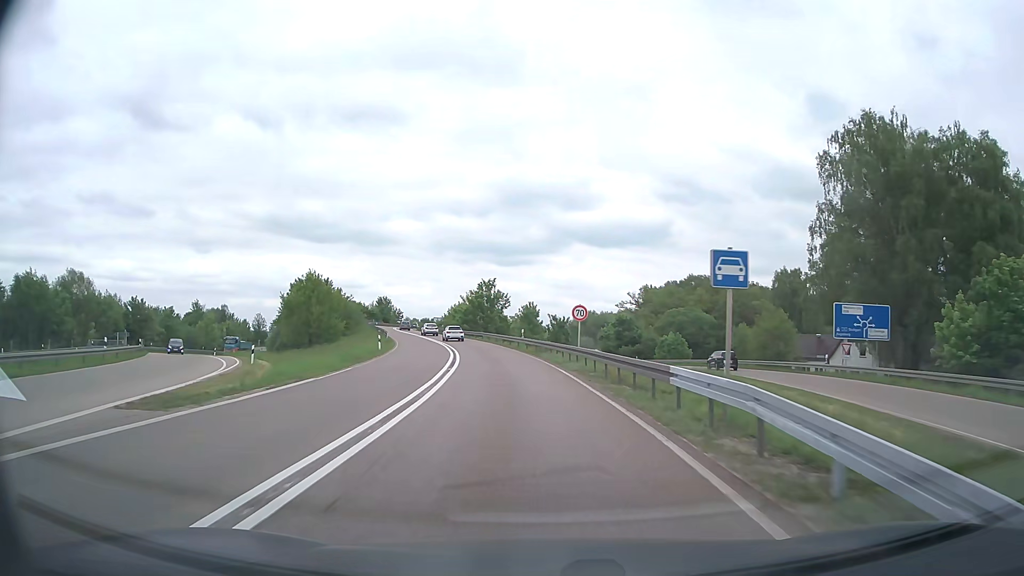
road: trunk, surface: asphalt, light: Day
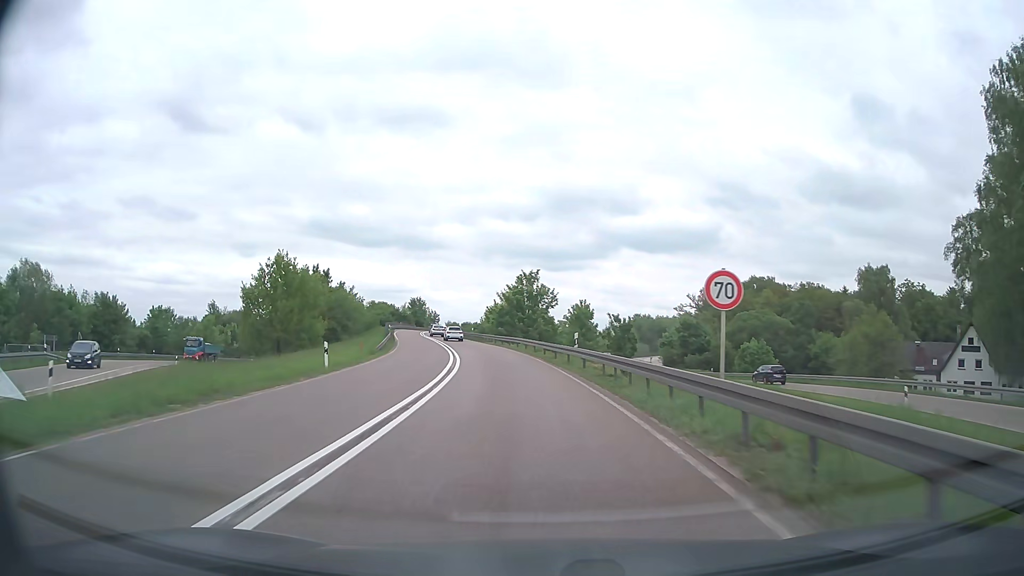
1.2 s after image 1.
(-0.7, +19.3) m; -4°
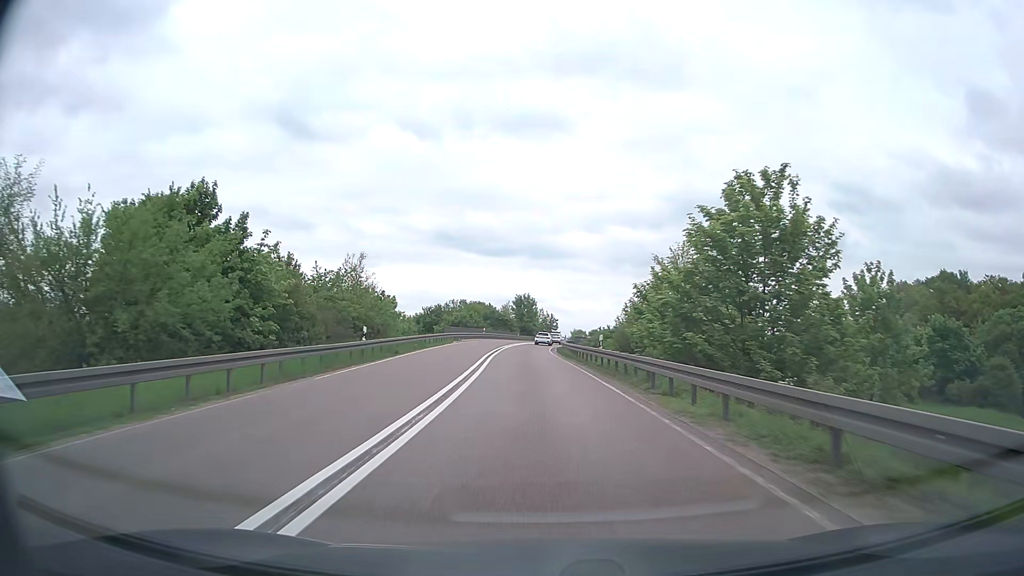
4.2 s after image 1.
(-4.7, +49.1) m; -11°
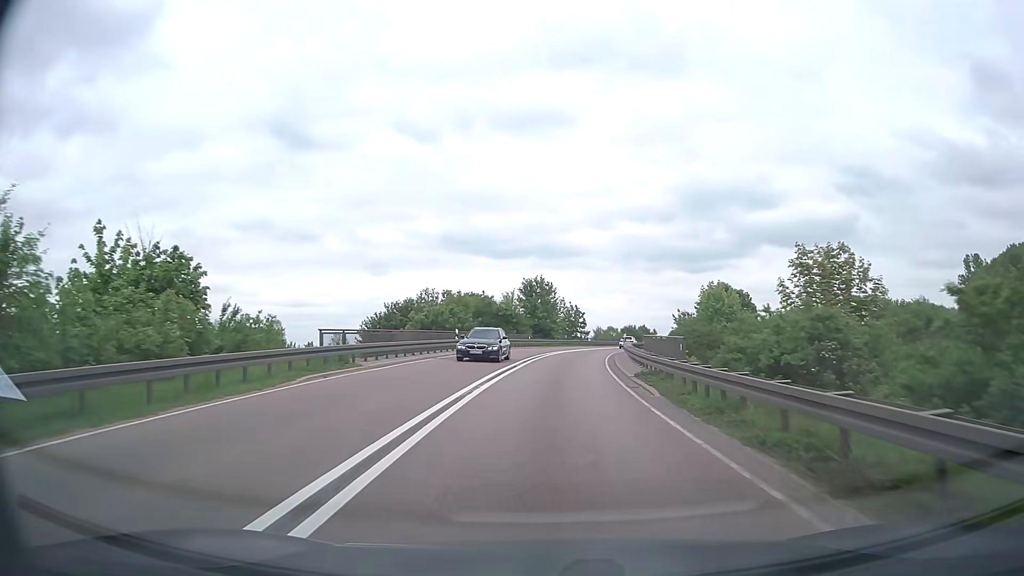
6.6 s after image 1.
(-1.2, +39.6) m; -1°
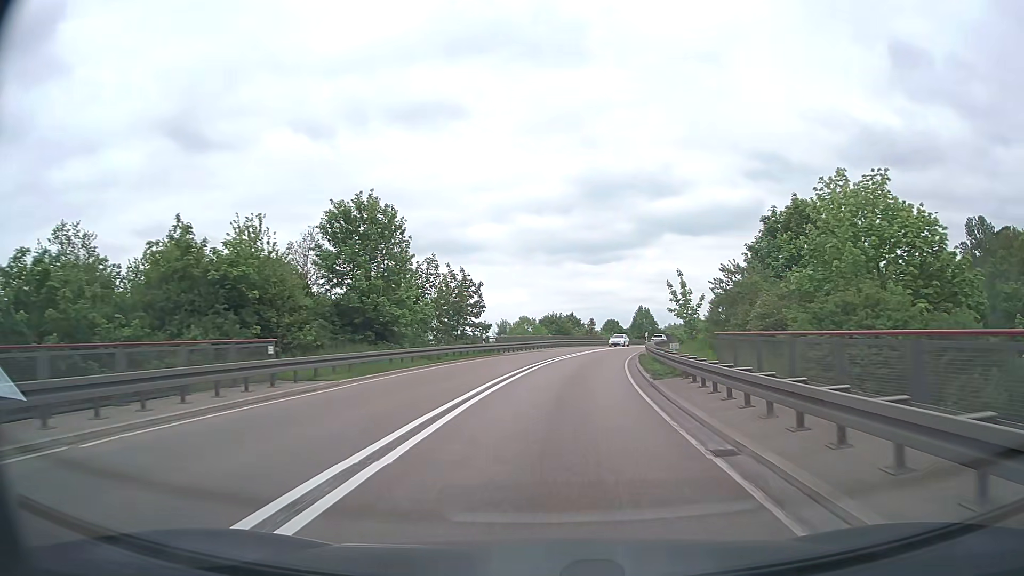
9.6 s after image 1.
(+3.1, +48.7) m; +8°
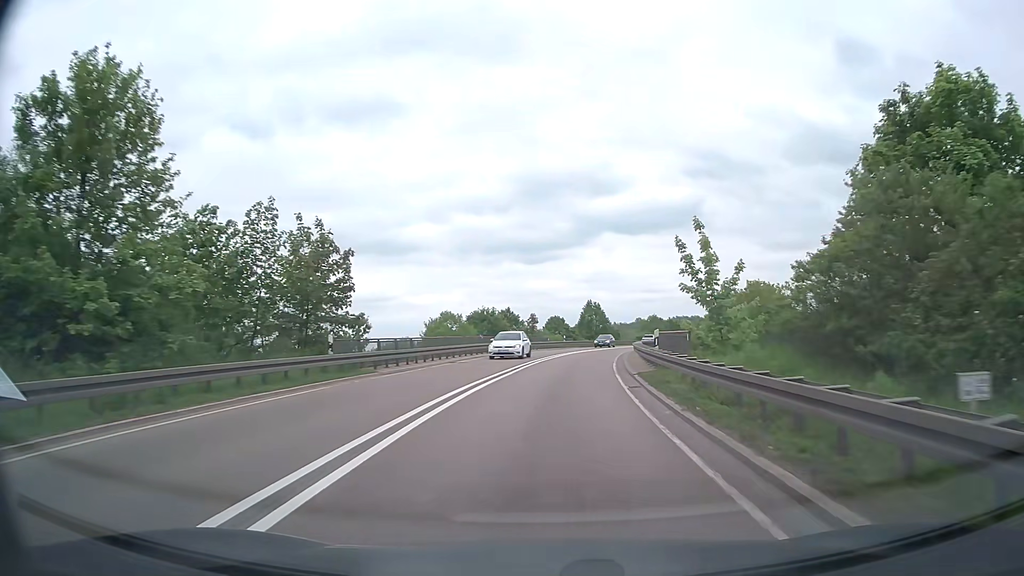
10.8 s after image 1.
(+1.0, +19.4) m; +6°
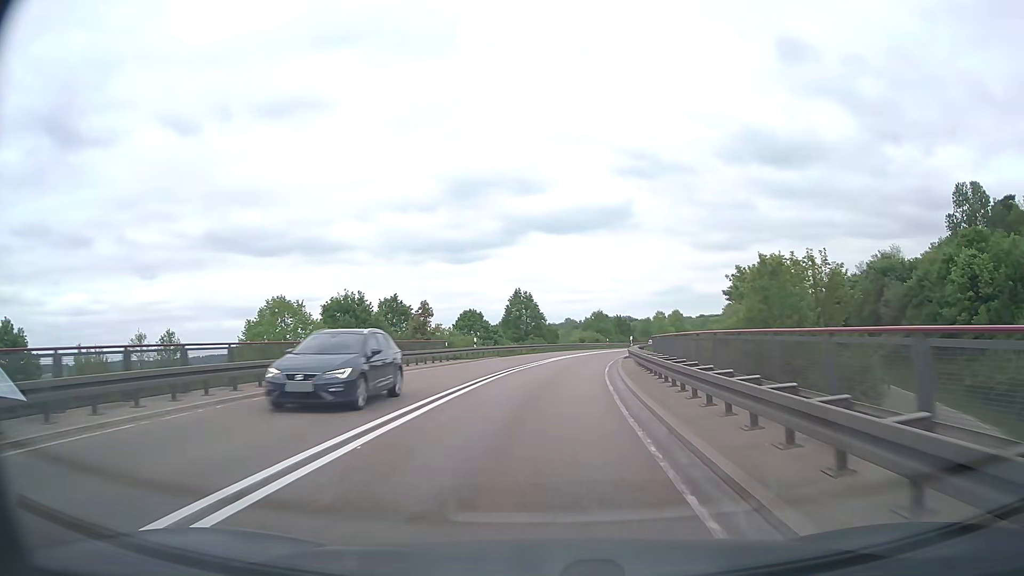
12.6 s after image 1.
(+1.8, +28.9) m; +6°
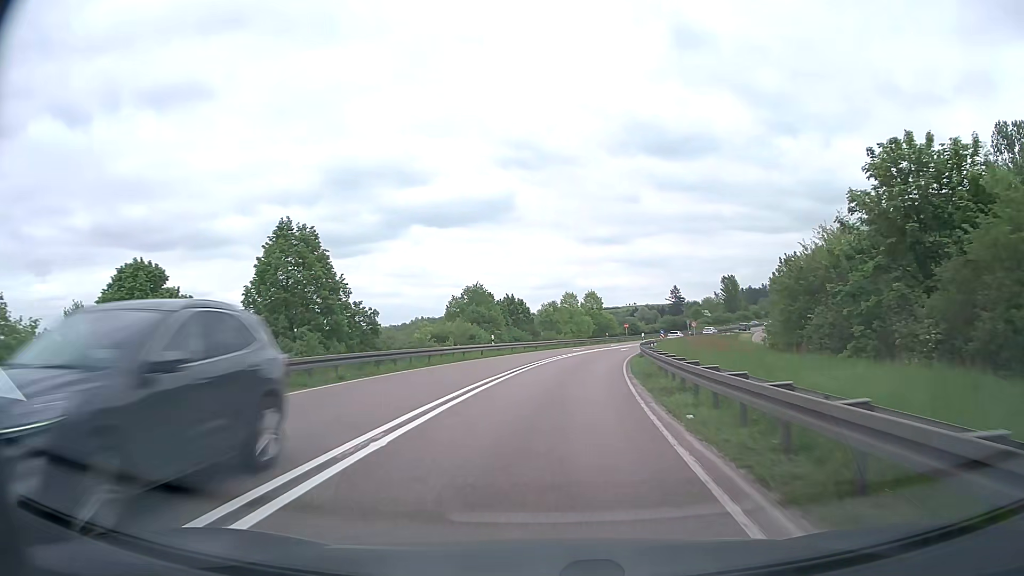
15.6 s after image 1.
(+4.0, +47.6) m; +10°
(0, +10) (+1, +20) (+2, +30) (+3, +40) (+5, +50) (+7, +59) (+10, +69) (+13, +79) (+16, +88) (+20, +97) m
